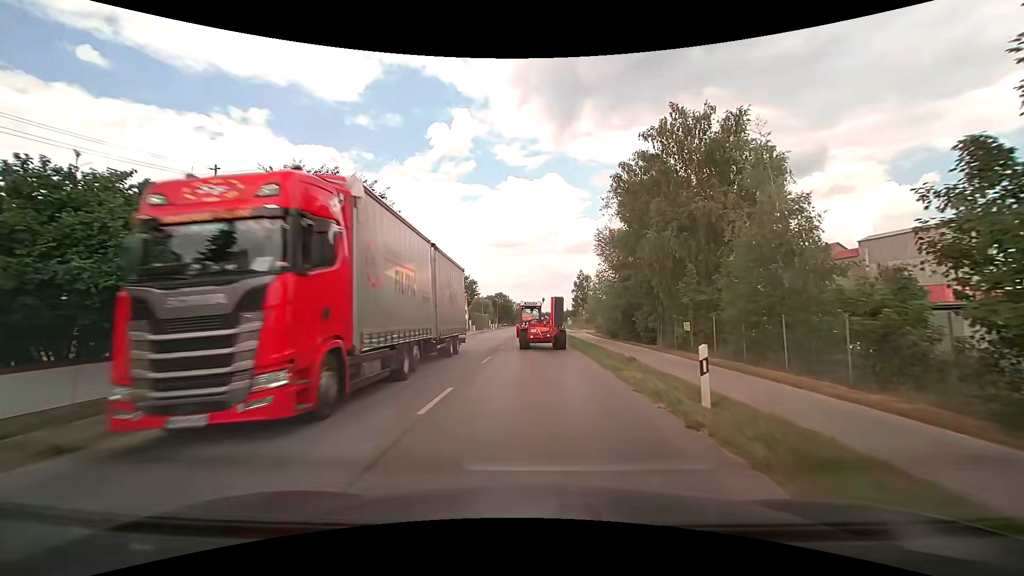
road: tertiary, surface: asphalt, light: Day
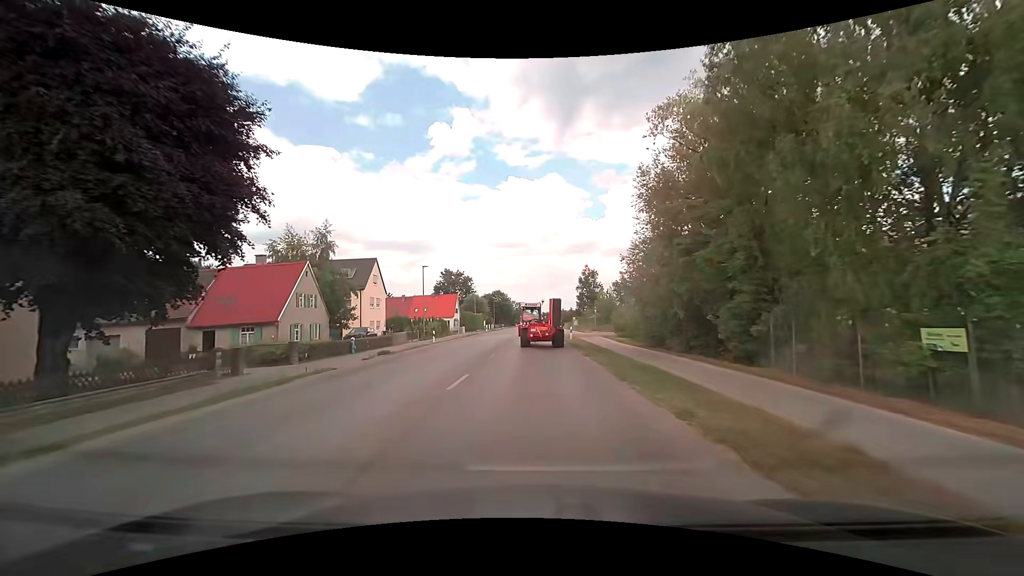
(+0.1, +15.3) m; 0°
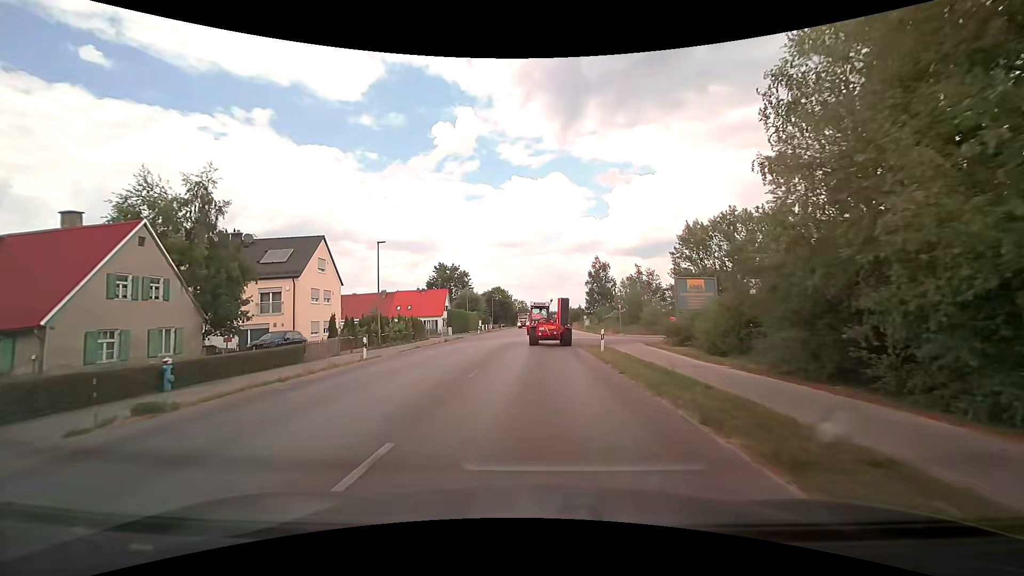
(0.0, +16.6) m; 0°
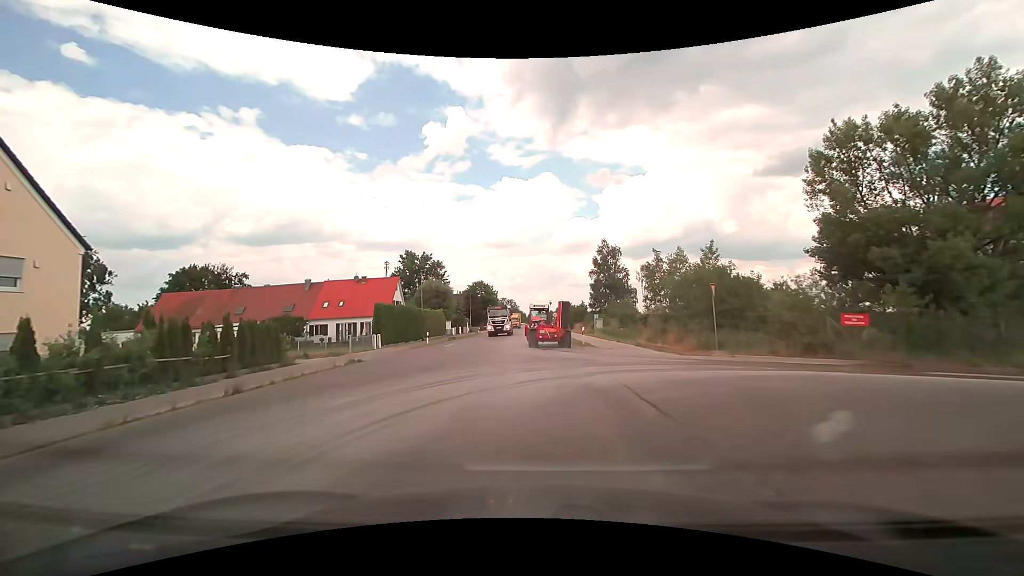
(0.0, +28.0) m; +1°
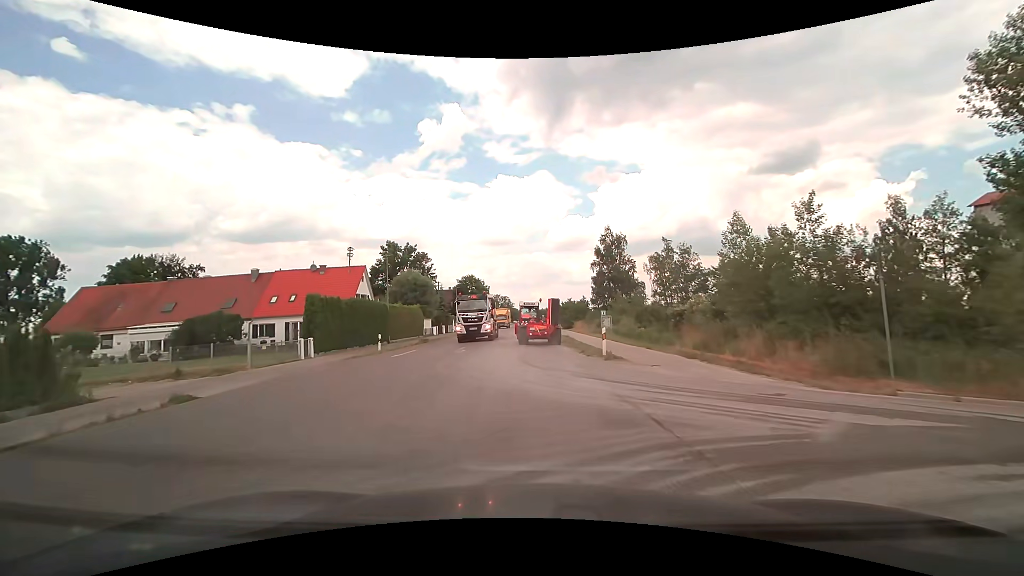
(0.0, +11.1) m; 0°
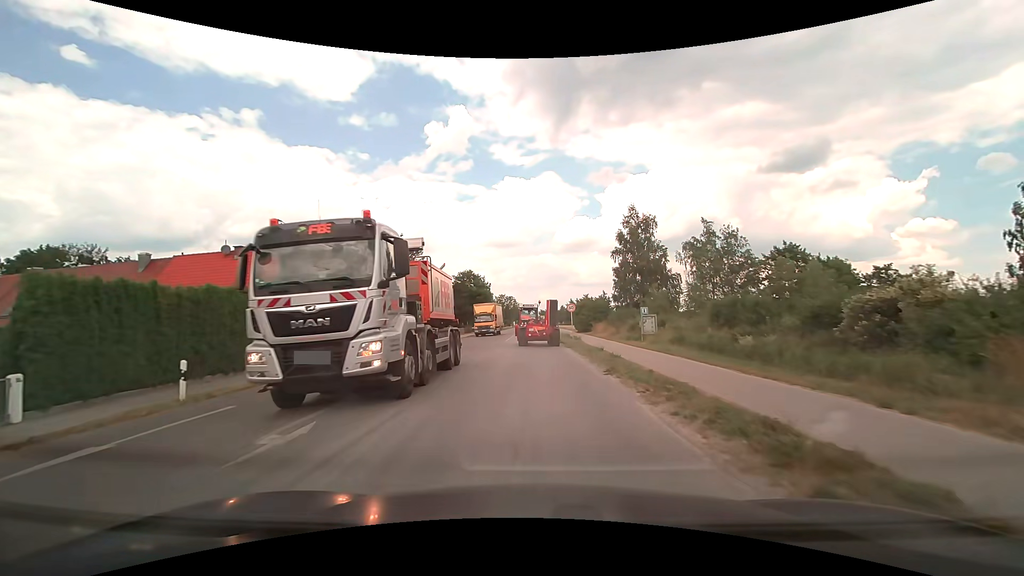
(0.0, +16.5) m; -1°
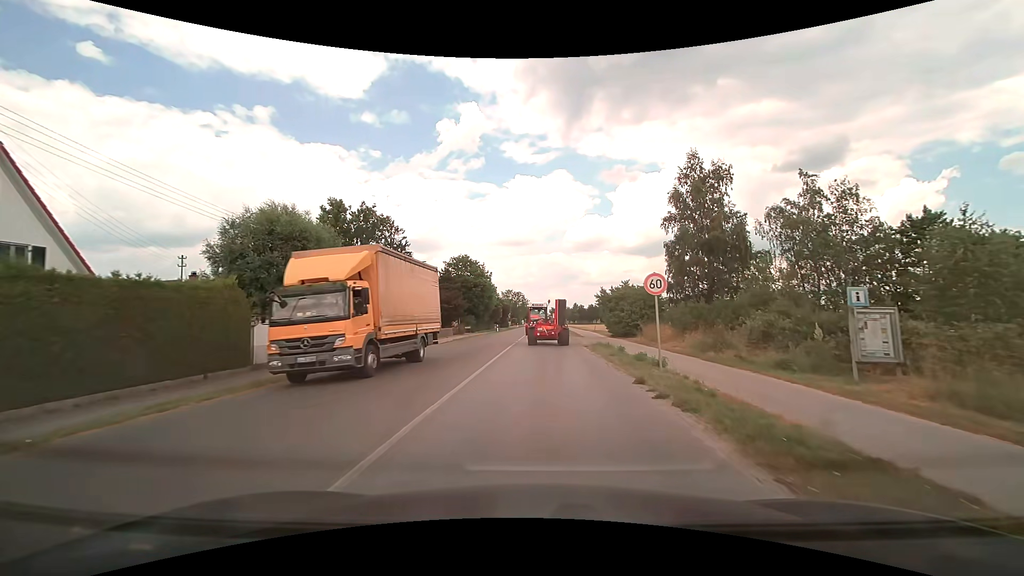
(-0.3, +22.6) m; -1°
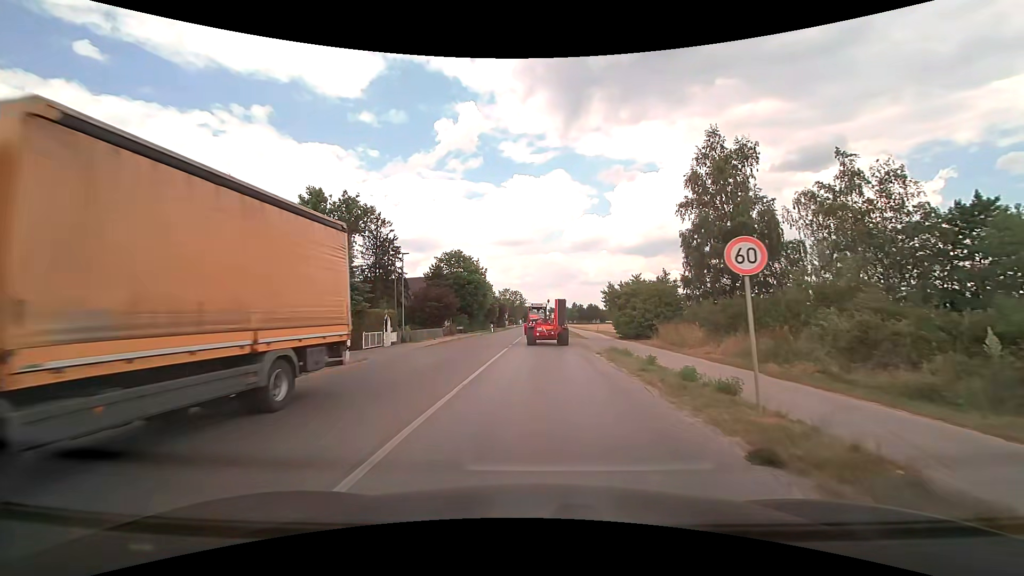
(0.0, +5.9) m; 0°
(0, +10) (0, +20) (0, +30) (0, +40) (0, +50) (0, +60) (0, +70) (0, +80) (+1, +90) (+1, +100) m
